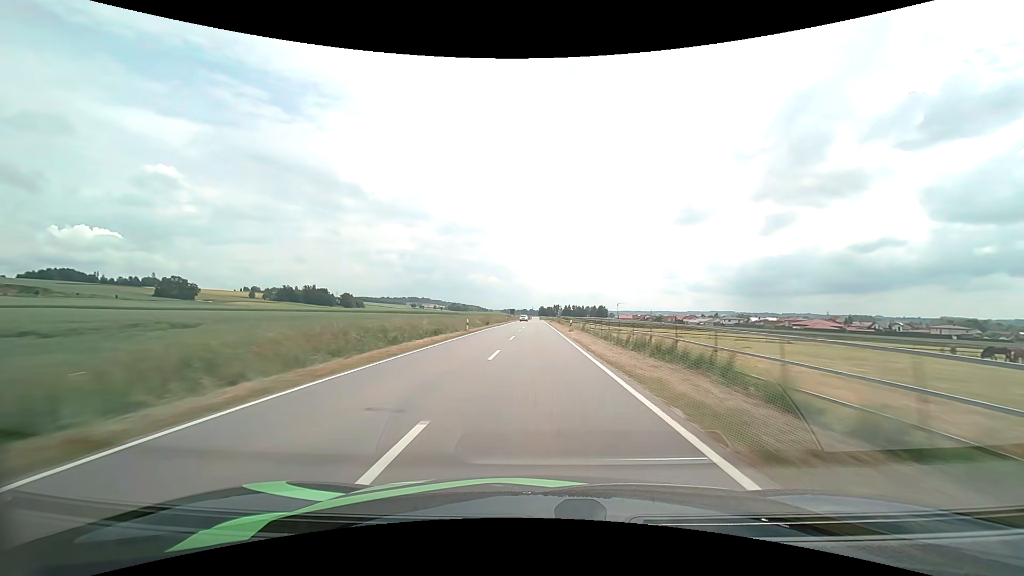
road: tertiary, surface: asphalt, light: Day
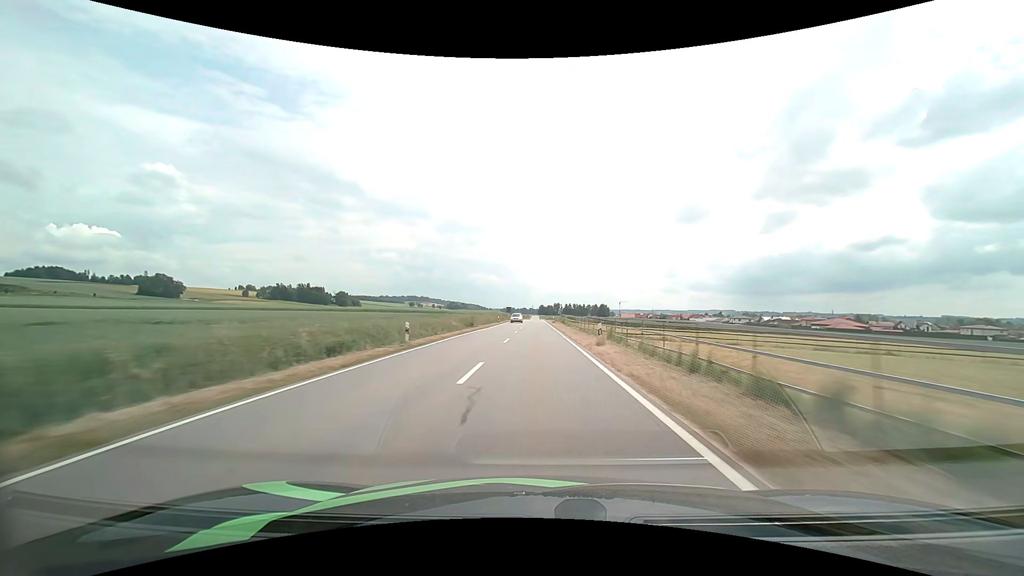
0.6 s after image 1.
(0.0, +17.4) m; 0°
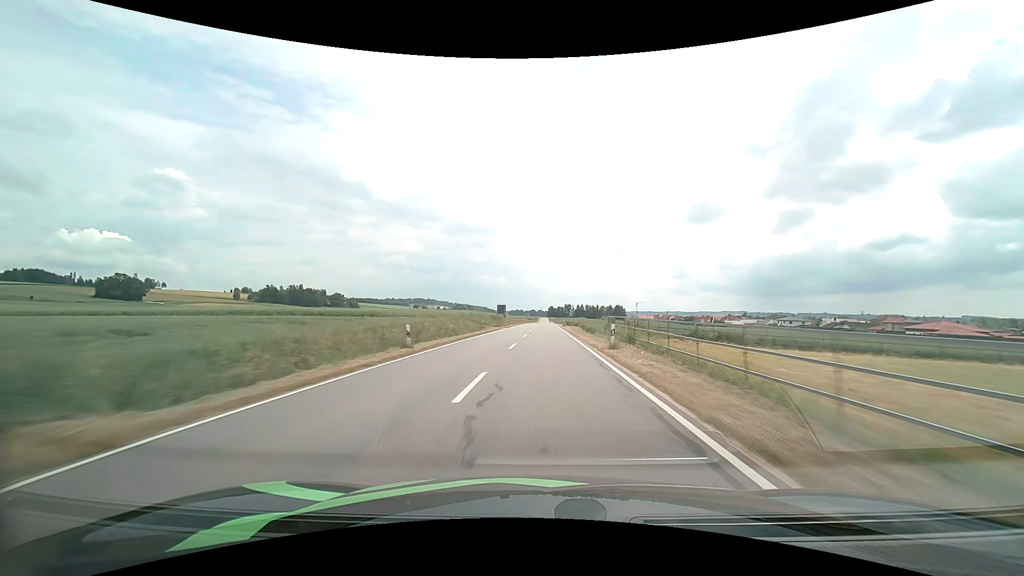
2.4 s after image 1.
(-0.3, +51.9) m; -1°
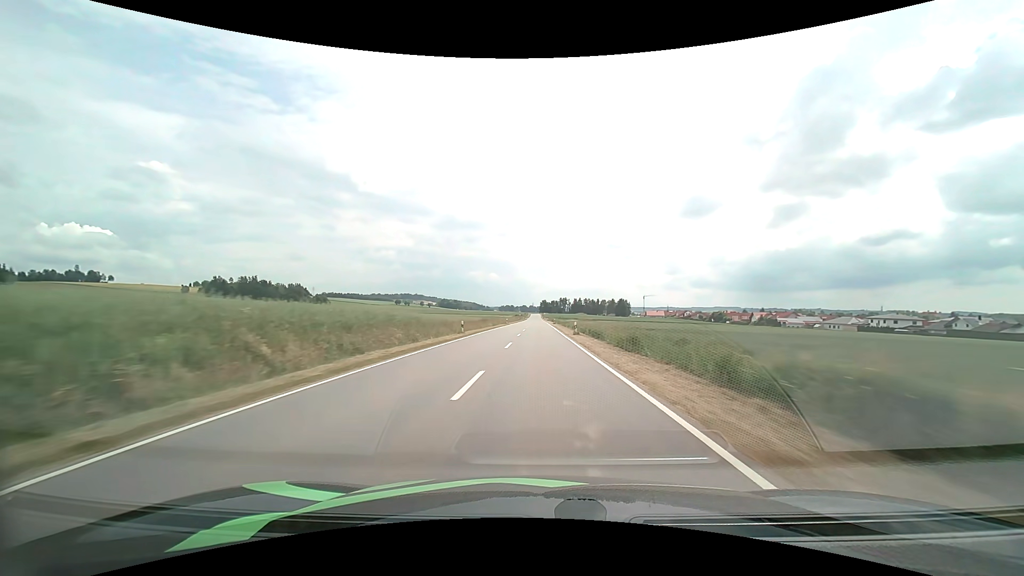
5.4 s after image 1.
(+1.2, +86.5) m; +1°
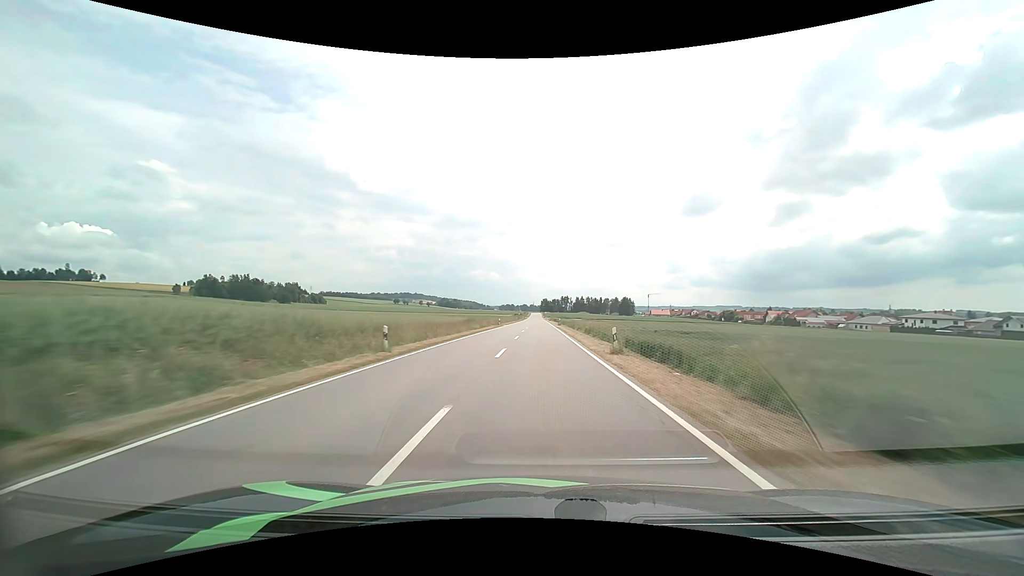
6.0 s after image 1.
(0.0, +17.3) m; 0°
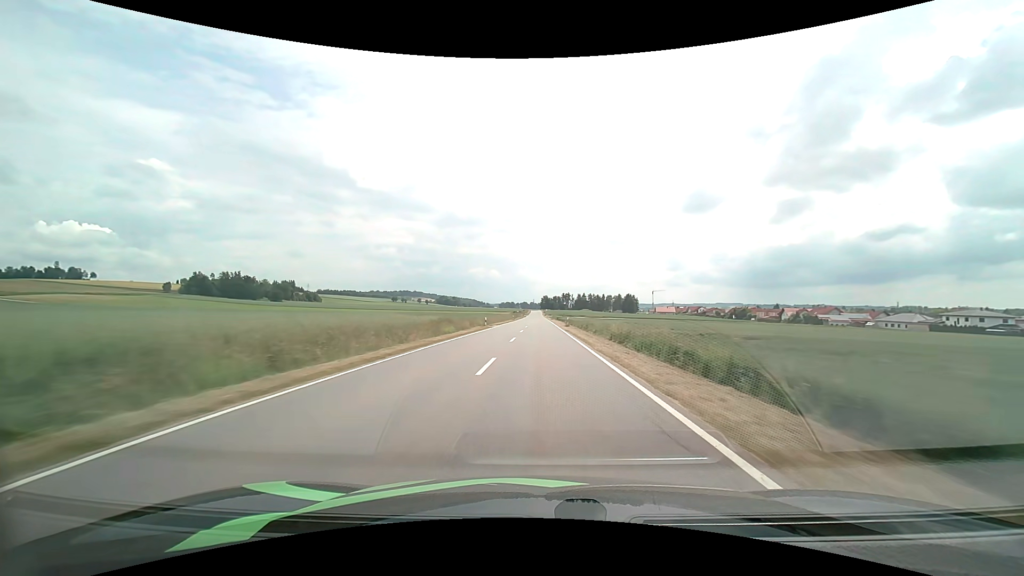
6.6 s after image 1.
(0.0, +17.2) m; 0°
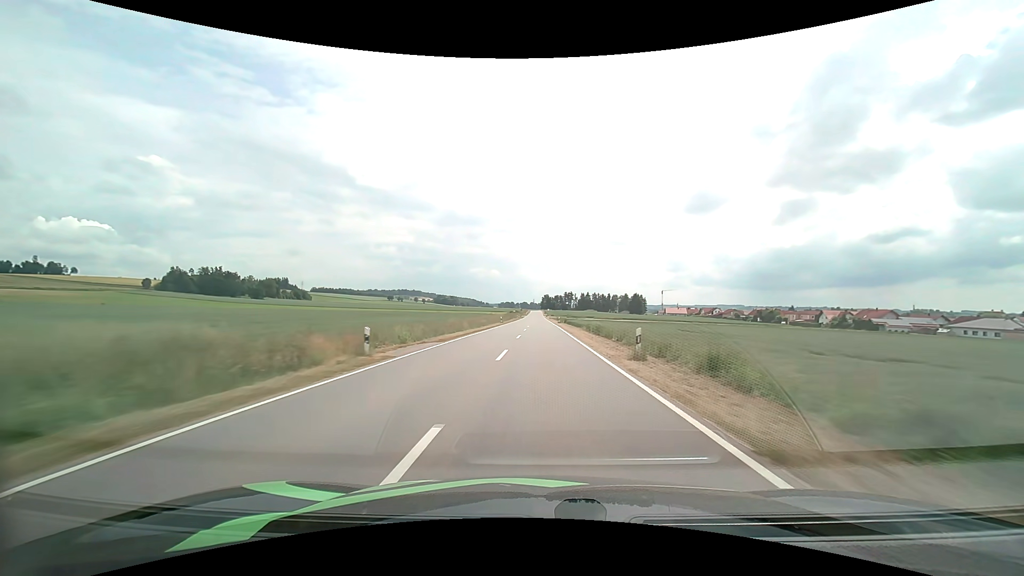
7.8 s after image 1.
(-0.1, +33.4) m; 0°
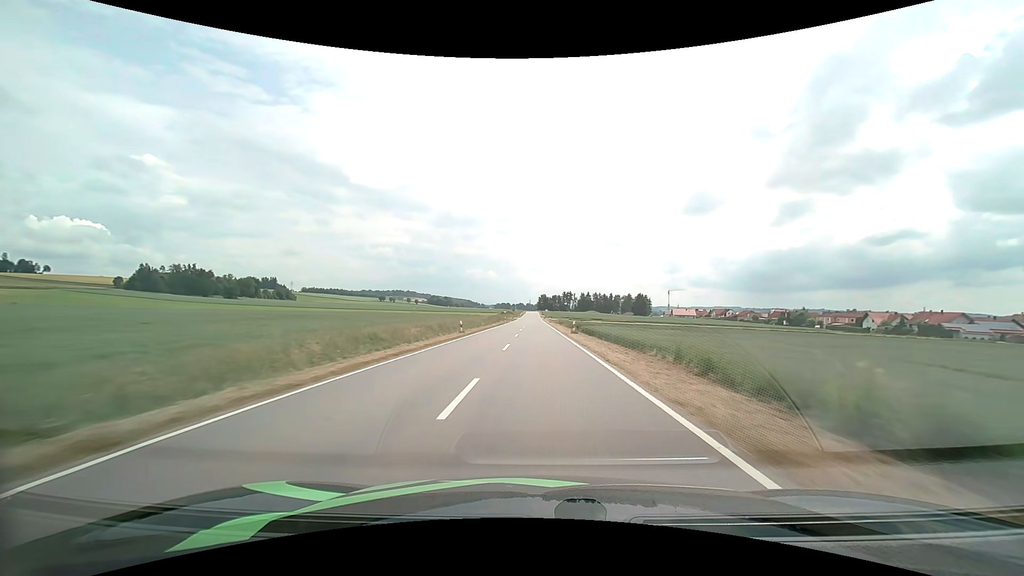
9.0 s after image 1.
(+0.2, +32.9) m; 0°
(0, +10) (0, +20) (0, +30) (0, +40) (0, +50) (0, +60) (0, +70) (0, +80) (0, +90) (0, +100) m
